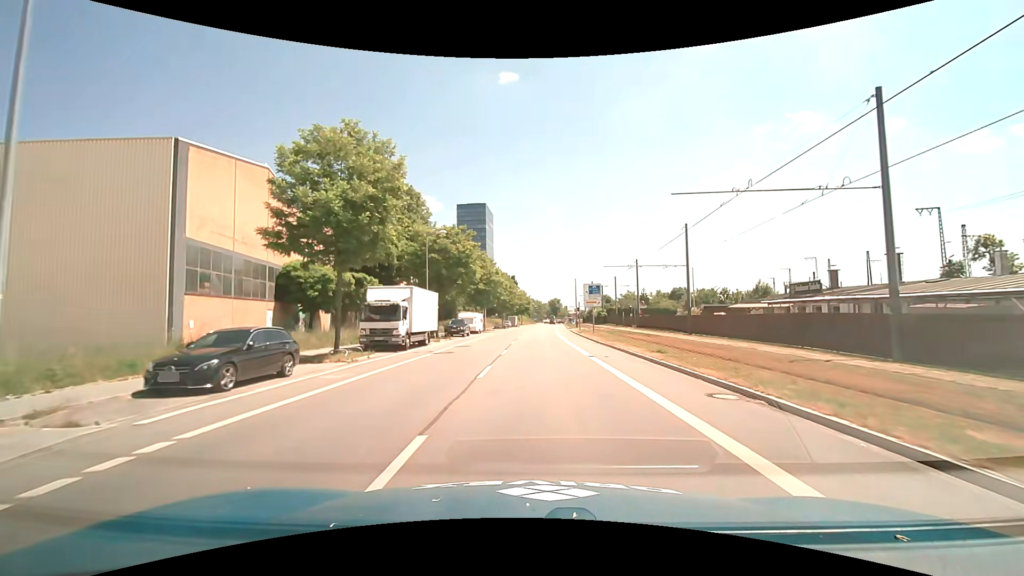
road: unclassified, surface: asphalt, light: Day
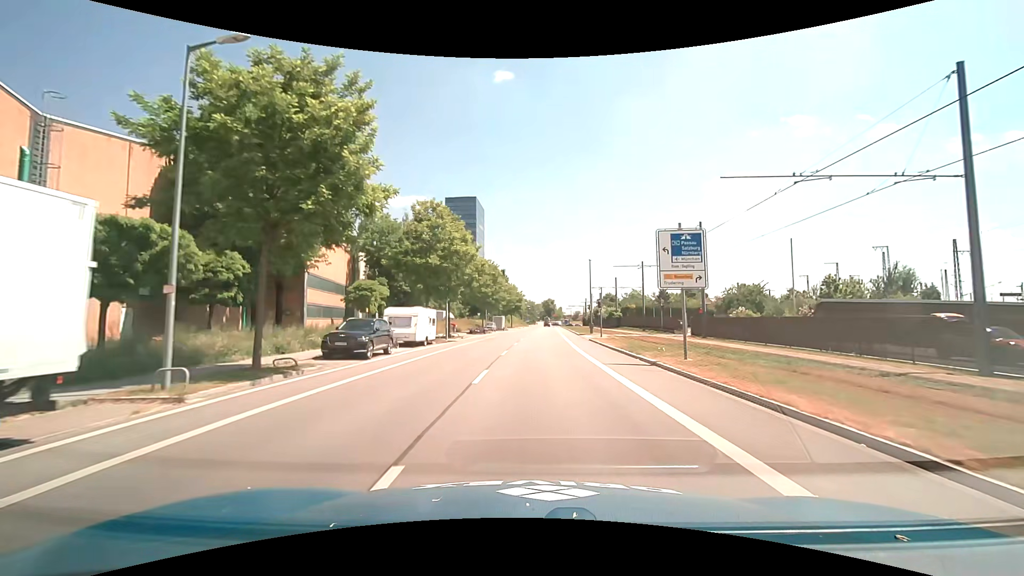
(+0.1, +27.2) m; +1°
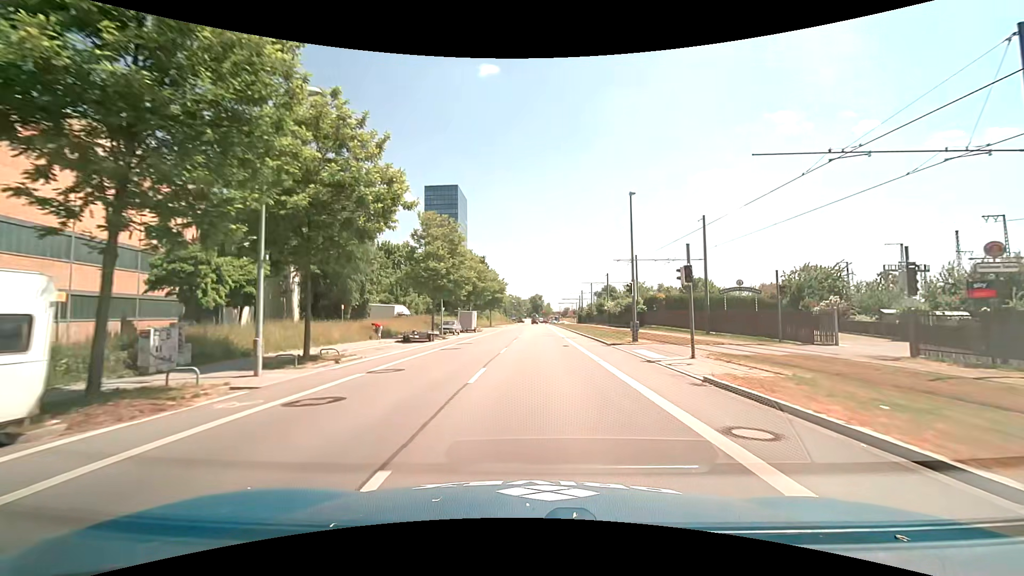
(+0.2, +27.3) m; +2°
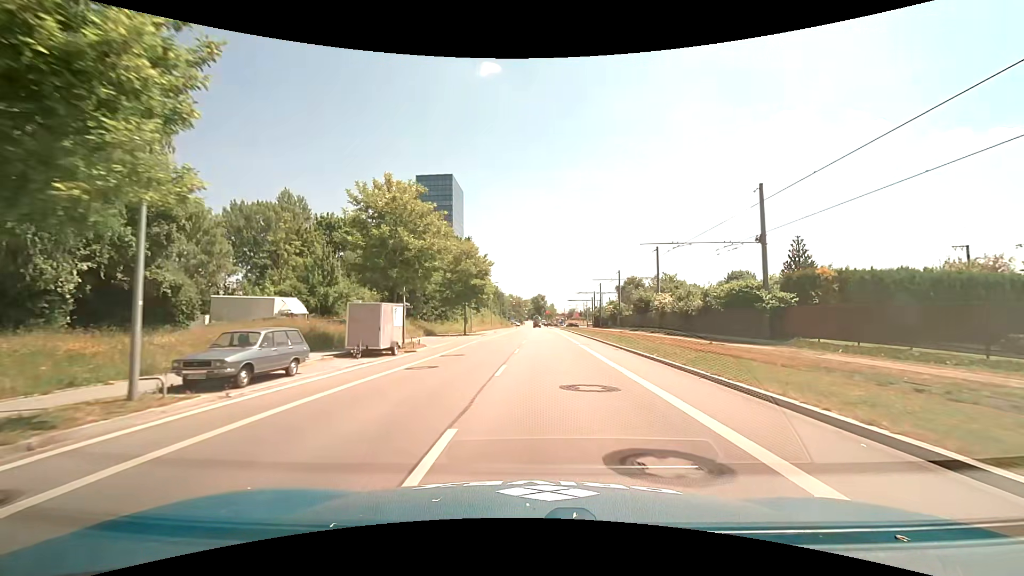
(+0.1, +34.3) m; 0°
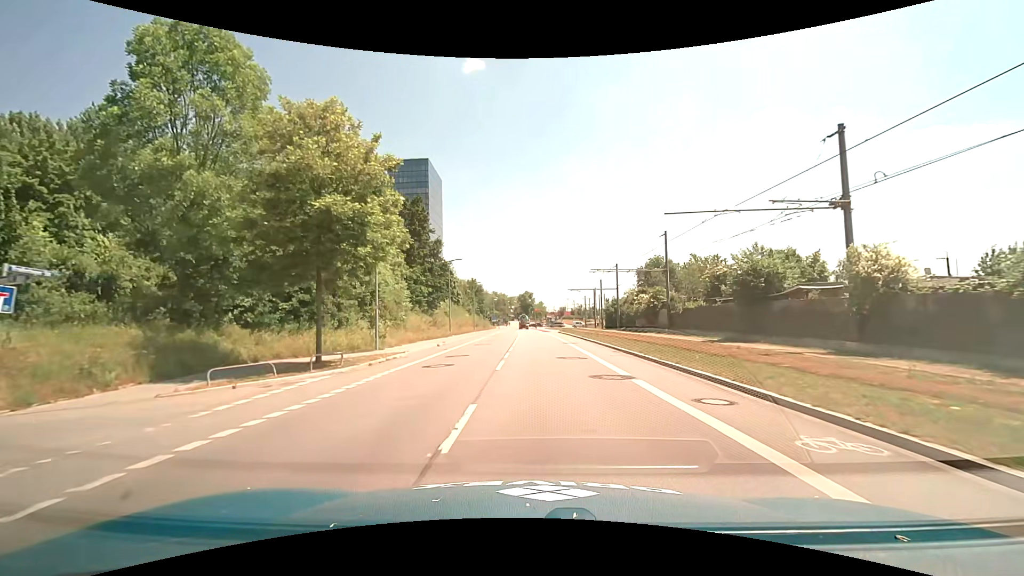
(+0.5, +34.0) m; +2°
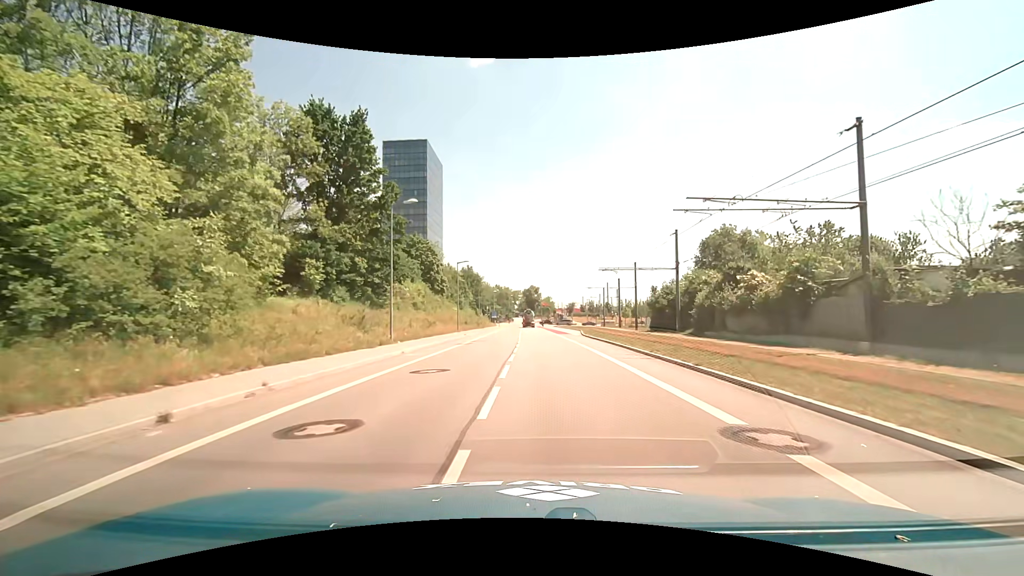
(-0.4, +25.5) m; -2°
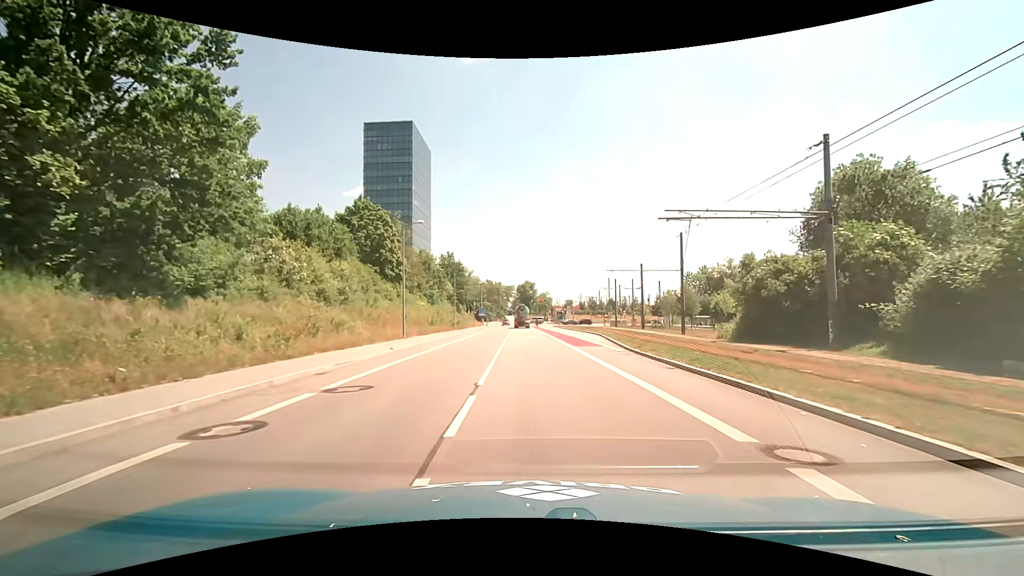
(+0.5, +23.3) m; +1°
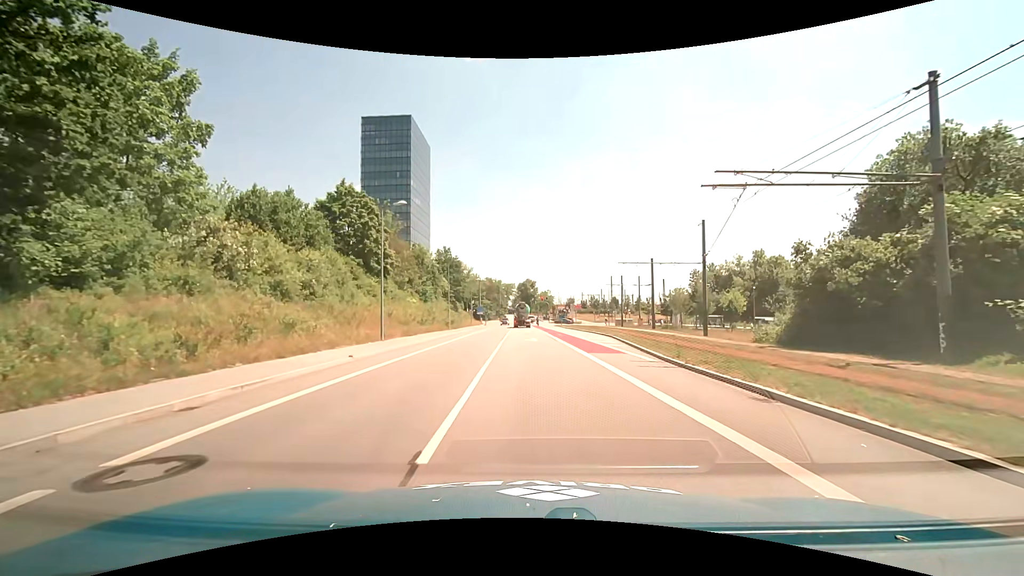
(0.0, +5.6) m; 0°
(0, +10) (0, +20) (-1, +30) (-1, +40) (-1, +50) (-1, +60) (-1, +70) (-1, +80) (-2, +90) (-2, +100) m
